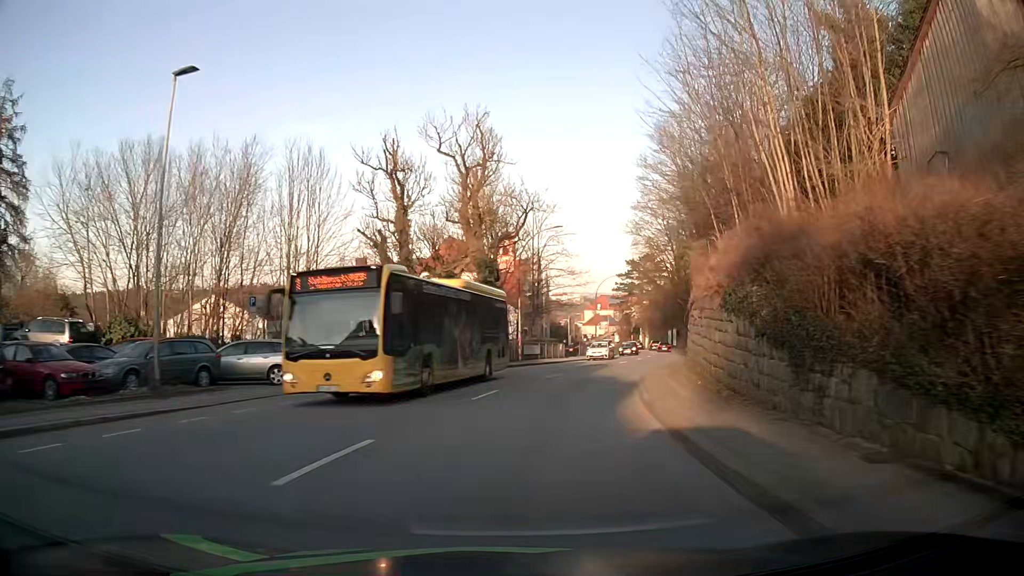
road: tertiary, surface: asphalt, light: Day
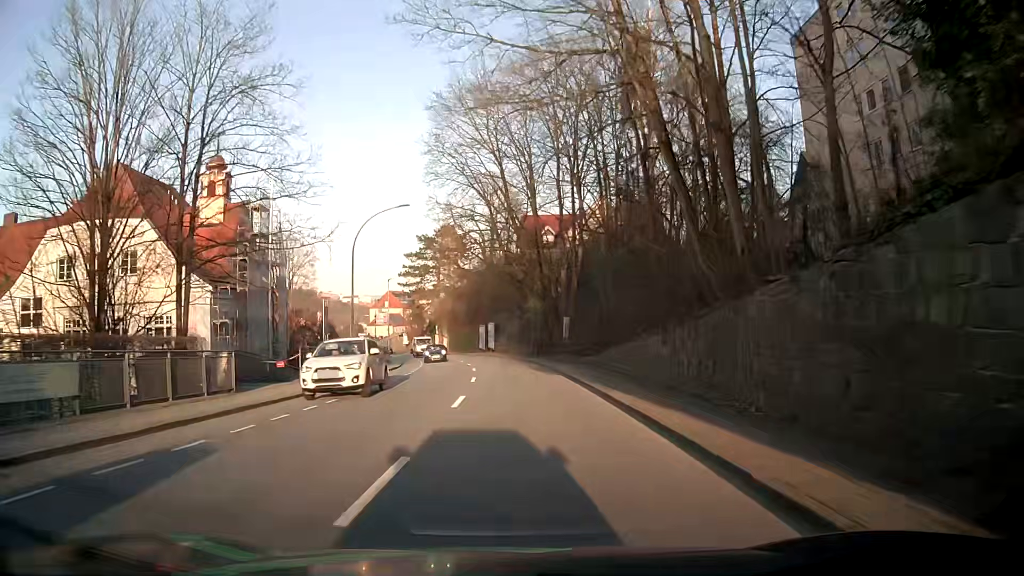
(+6.6, +37.6) m; +18°
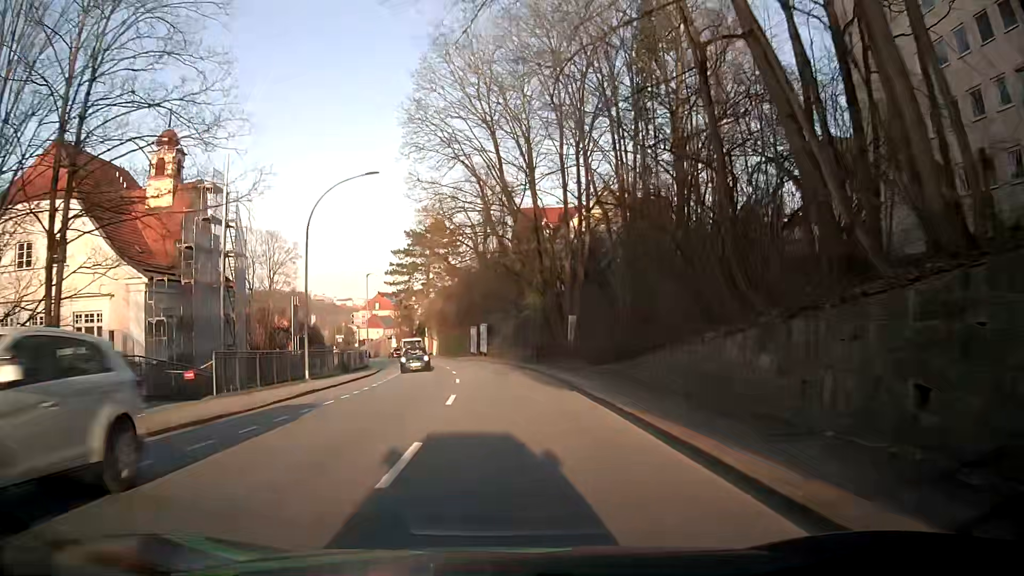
(0.0, +7.6) m; +1°
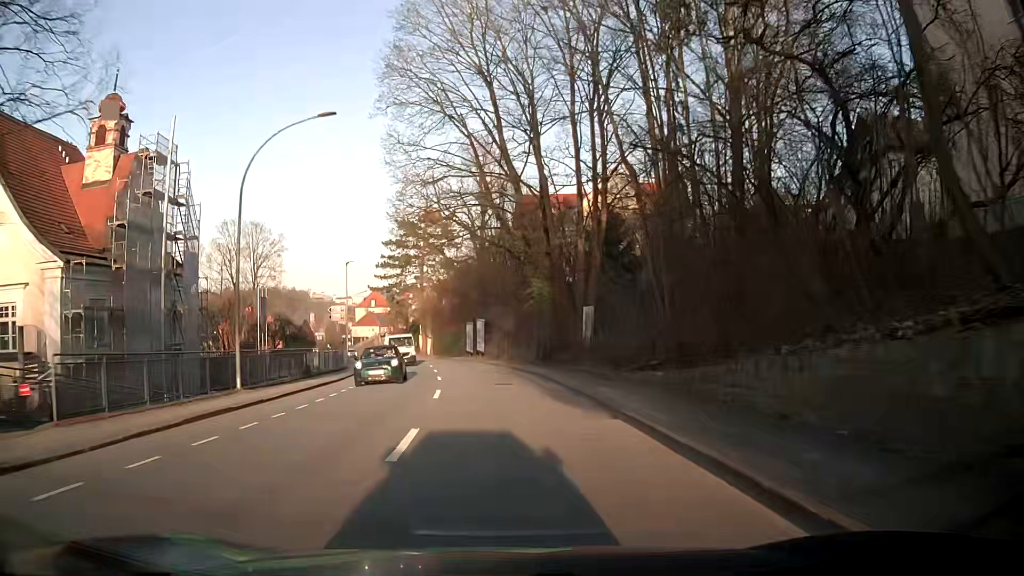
(0.0, +7.6) m; 0°
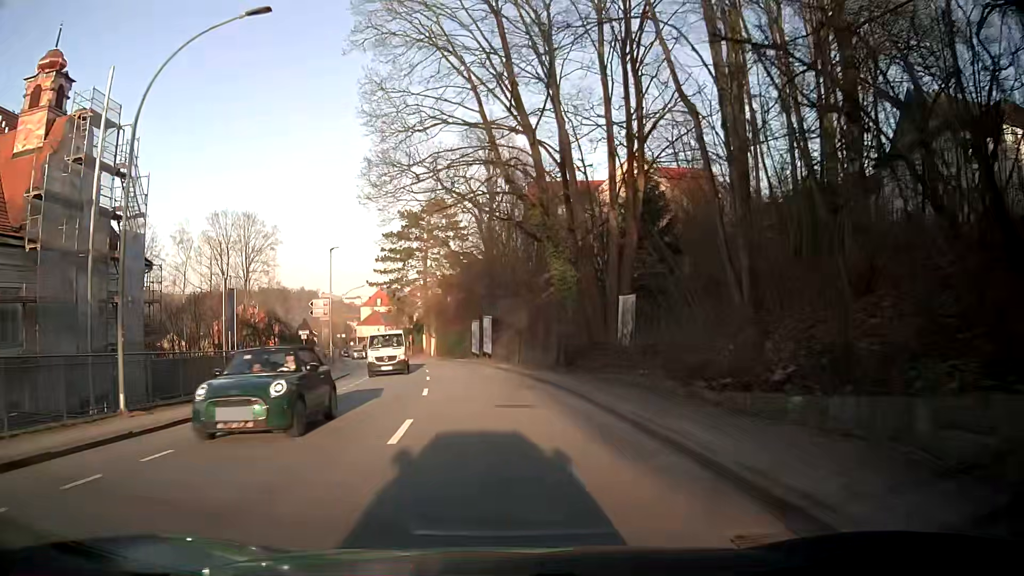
(0.0, +7.6) m; -1°
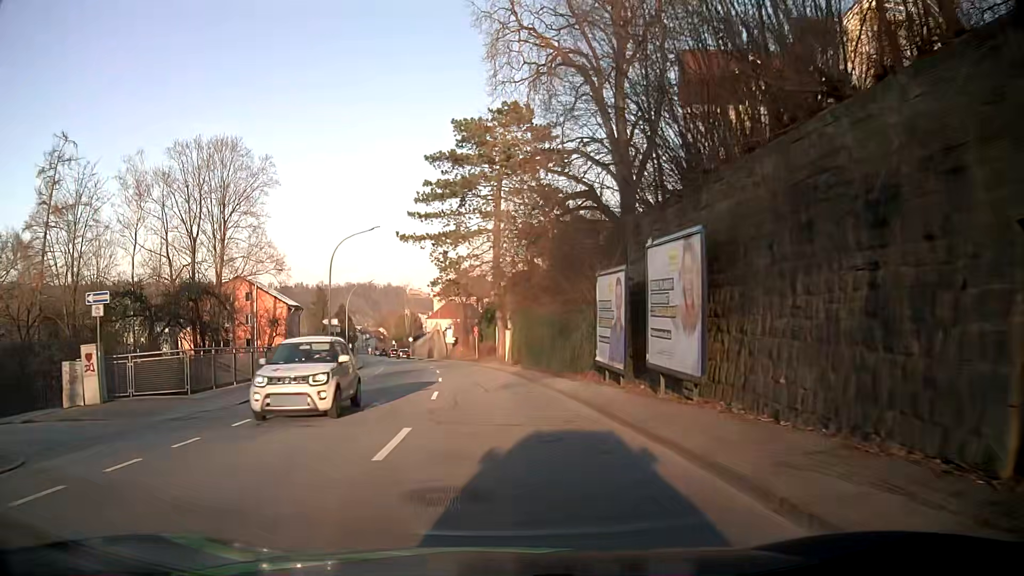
(-2.6, +37.4) m; -7°
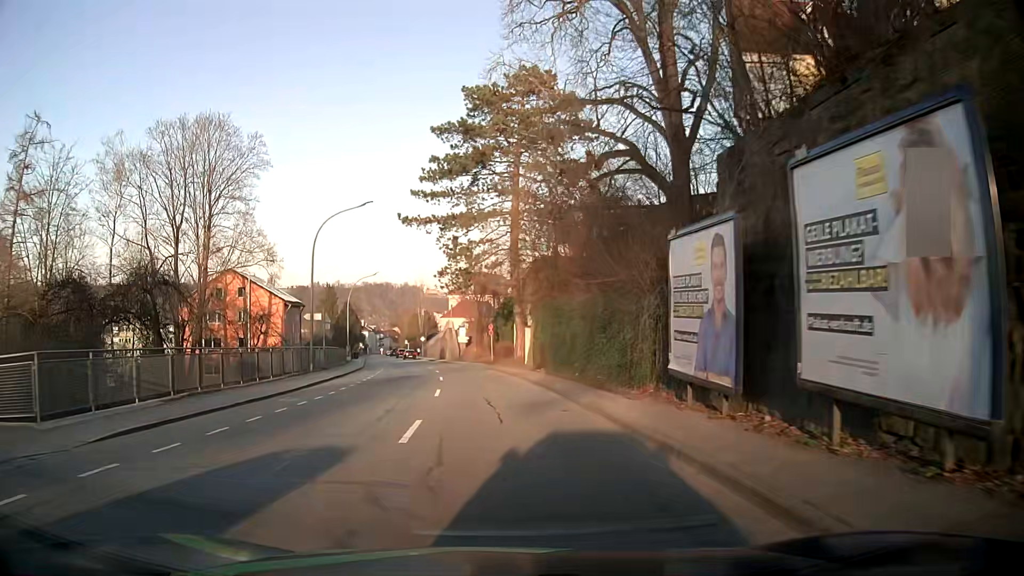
(-0.1, +7.5) m; -1°
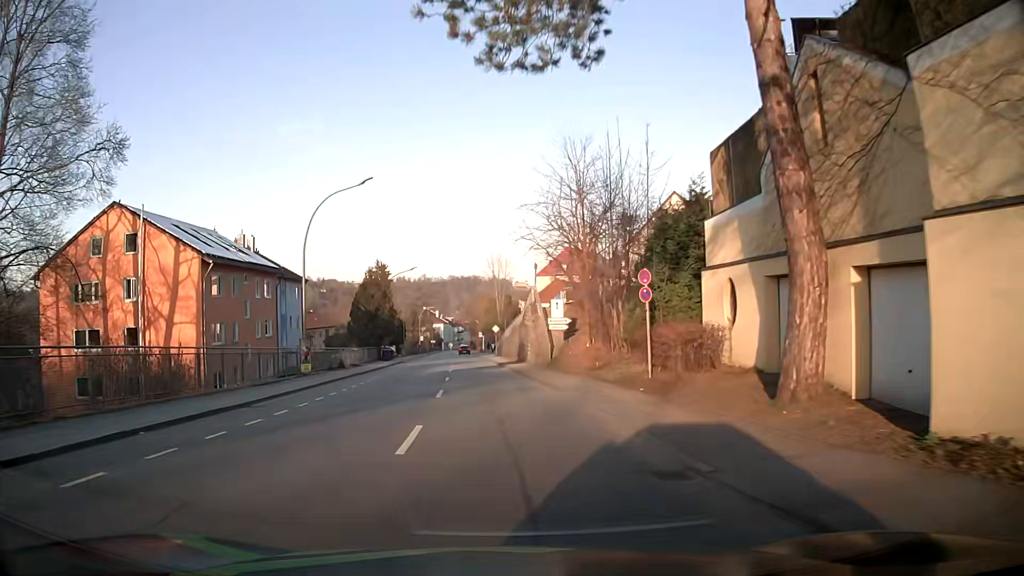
(-2.8, +37.2) m; -8°
(0, +10) (-1, +20) (-1, +30) (-2, +40) (-3, +50) (-3, +60) (-4, +70) (-5, +80) (-6, +90) (-6, +100) m
